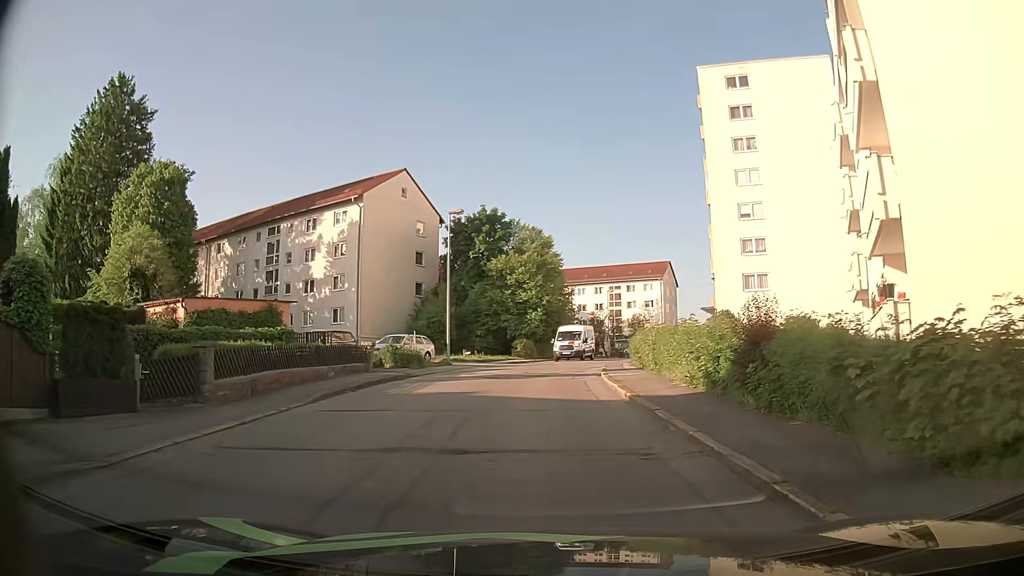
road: residential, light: Day
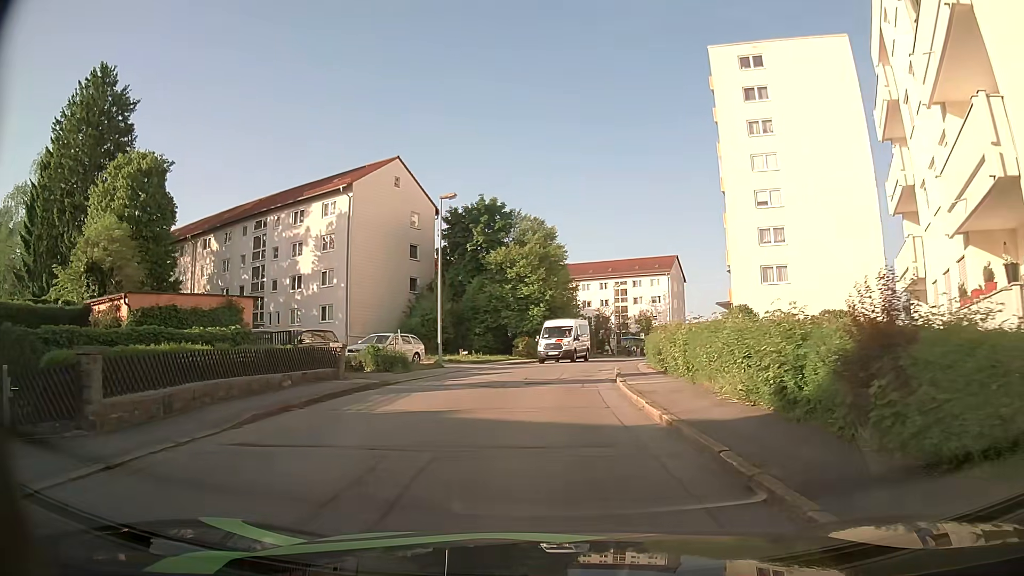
(0.0, +3.8) m; -3°
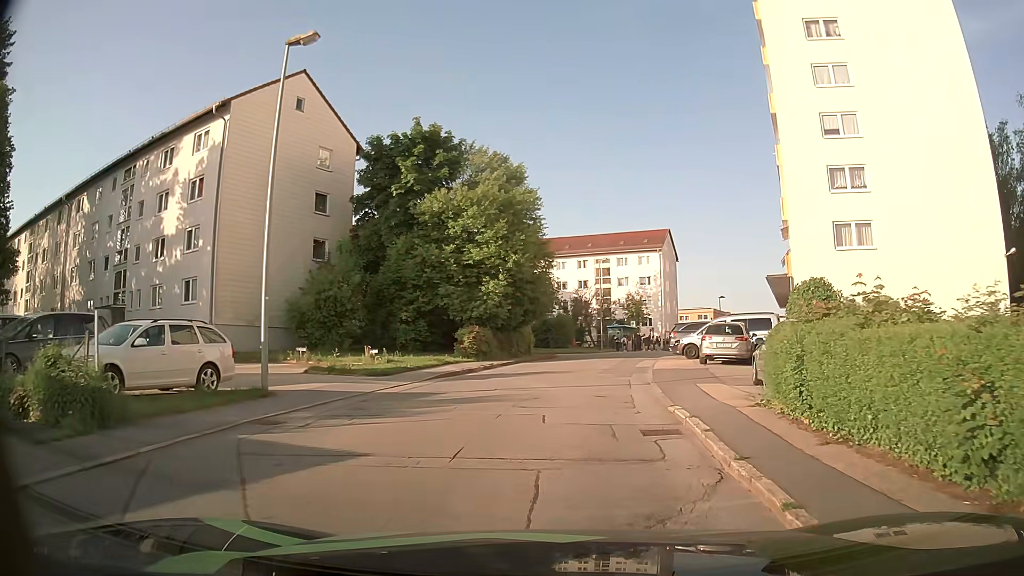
(+0.7, +17.1) m; +3°
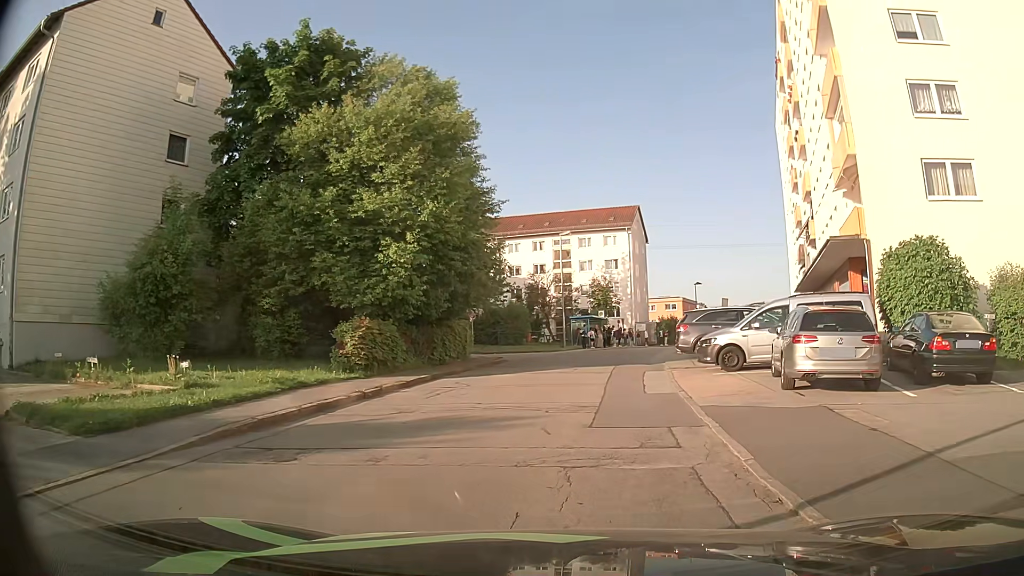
(+0.5, +12.0) m; +4°
